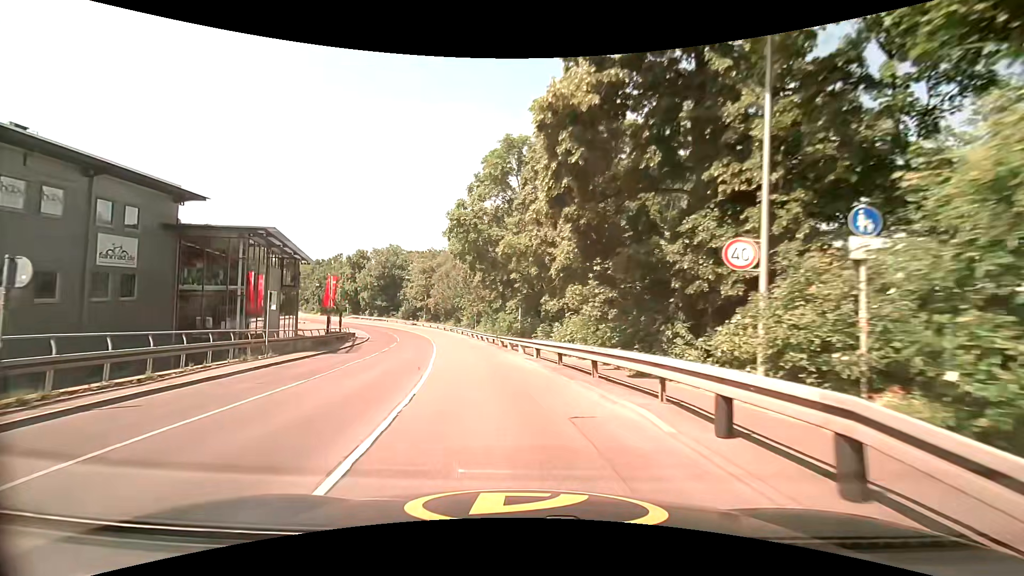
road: secondary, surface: asphalt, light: Day
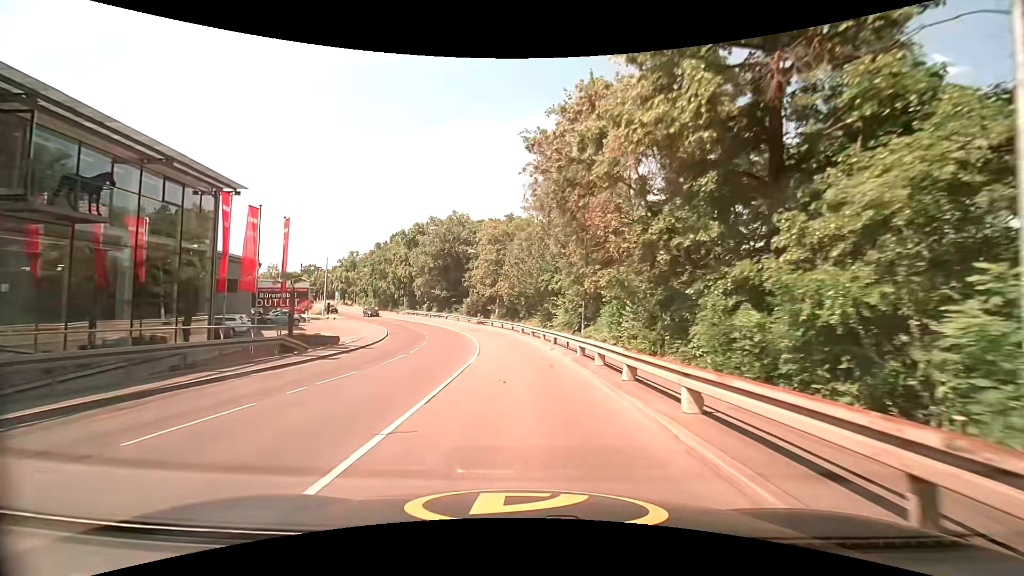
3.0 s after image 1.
(-3.7, +32.1) m; -10°
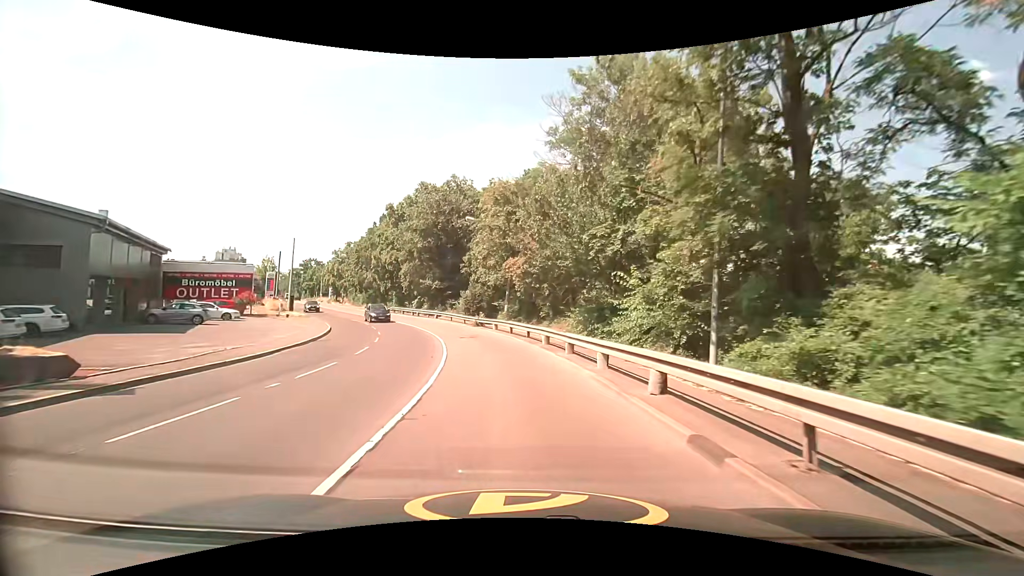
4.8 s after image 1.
(-0.5, +18.5) m; -2°
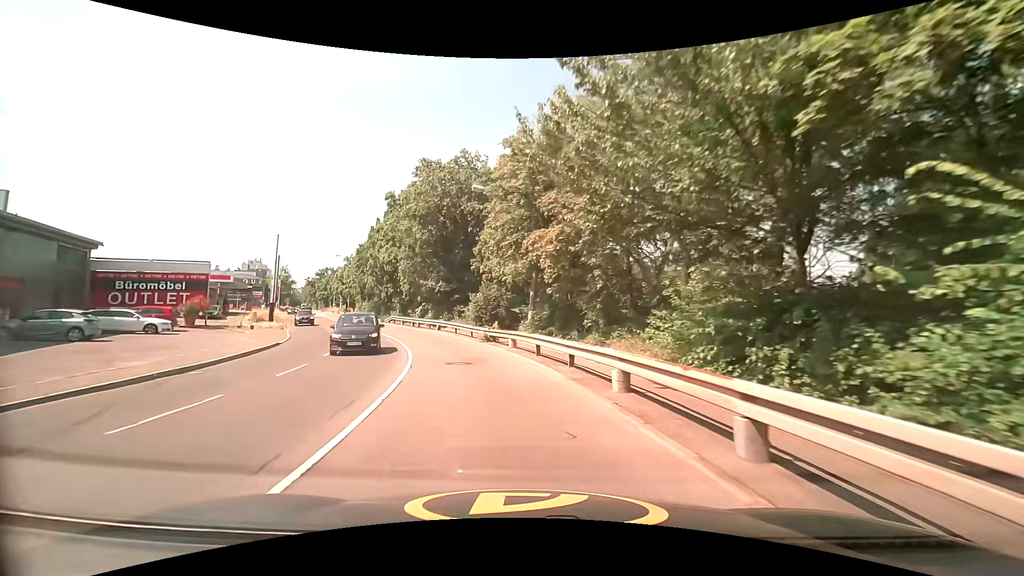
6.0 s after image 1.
(-0.3, +11.8) m; -3°
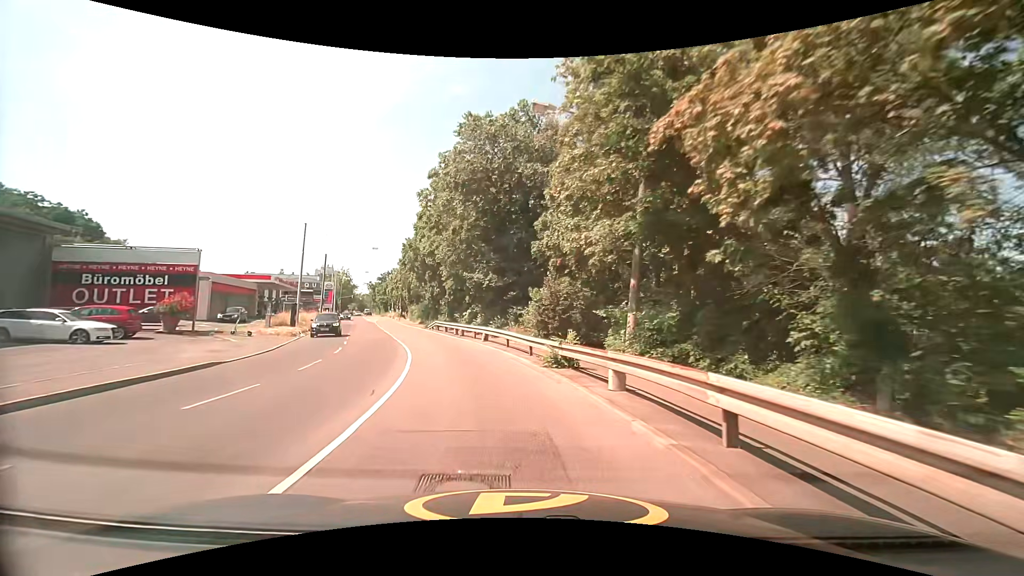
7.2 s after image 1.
(-0.7, +11.2) m; -8°
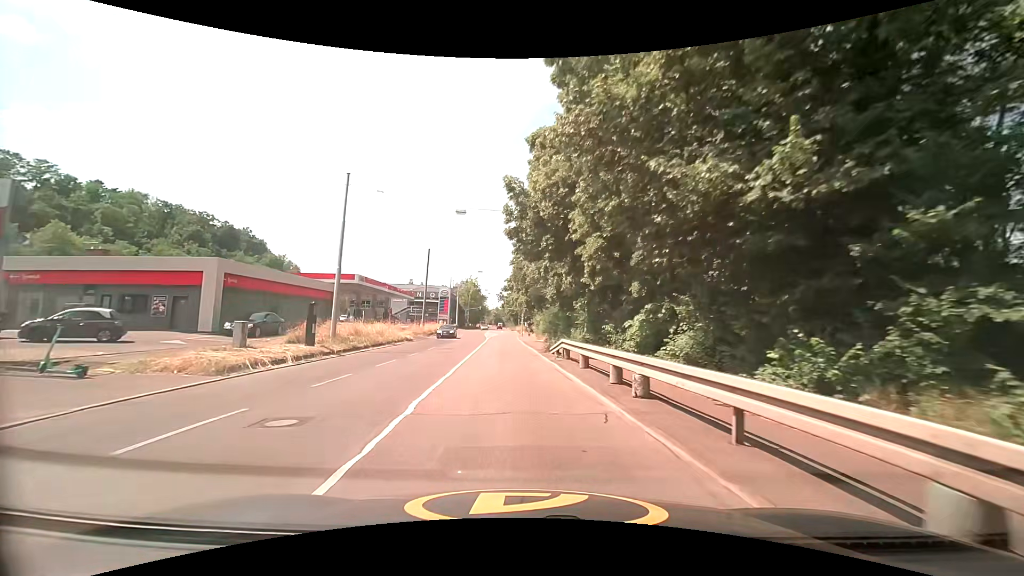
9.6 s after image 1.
(-2.8, +21.7) m; -16°
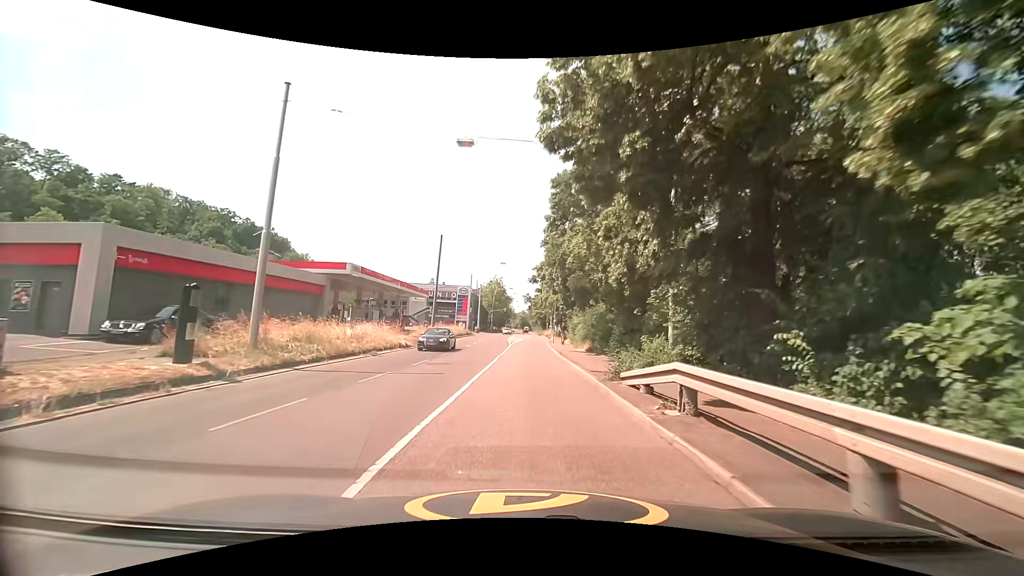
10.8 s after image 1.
(-0.4, +10.9) m; -4°
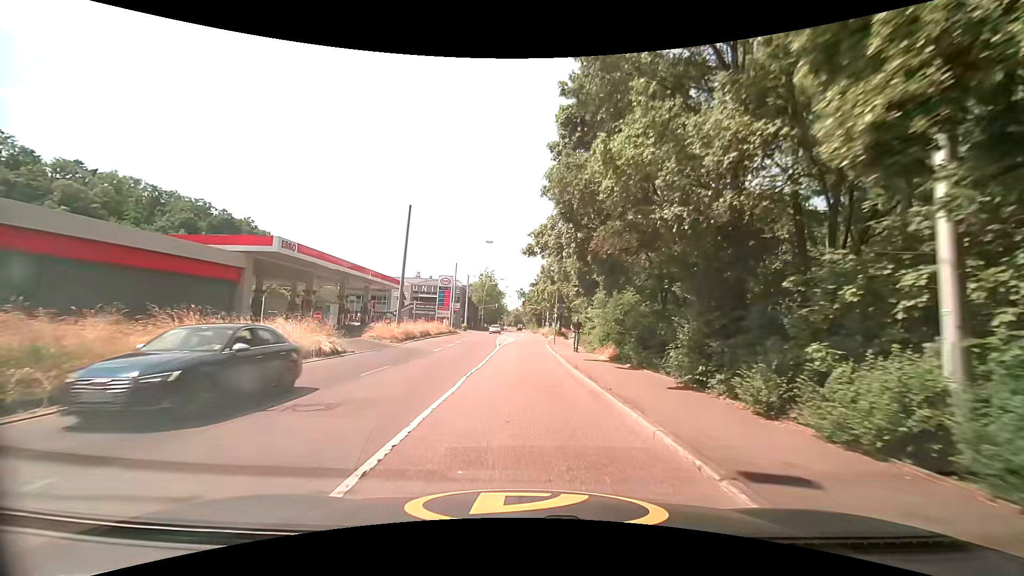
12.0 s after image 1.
(+0.2, +11.1) m; +1°
(0, +10) (0, +20) (0, +30) (0, +40) (+1, +50) (+2, +60) (+2, +70) (+2, +80) (+2, +90) (+2, +100) m
